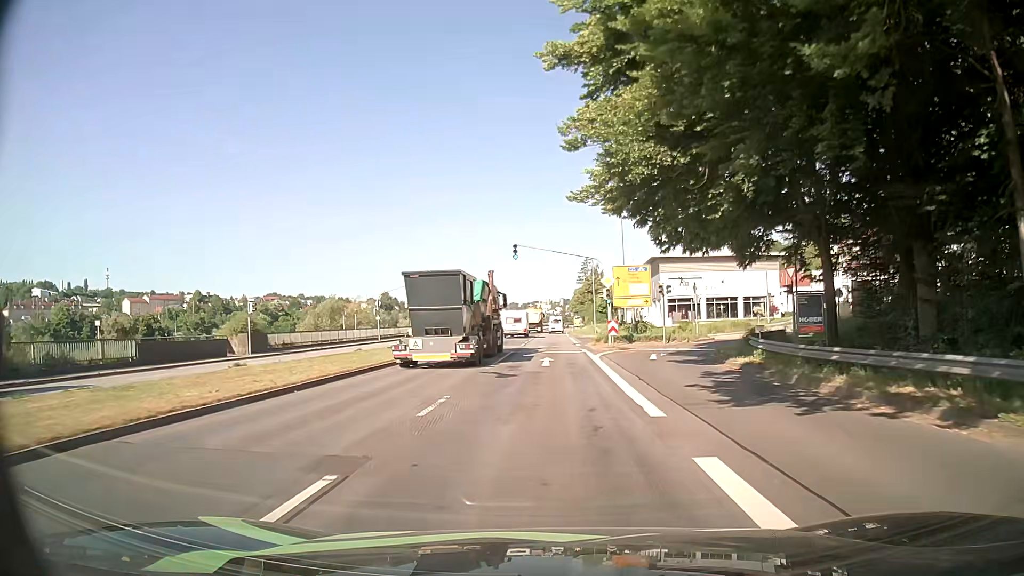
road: primary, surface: asphalt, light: Day
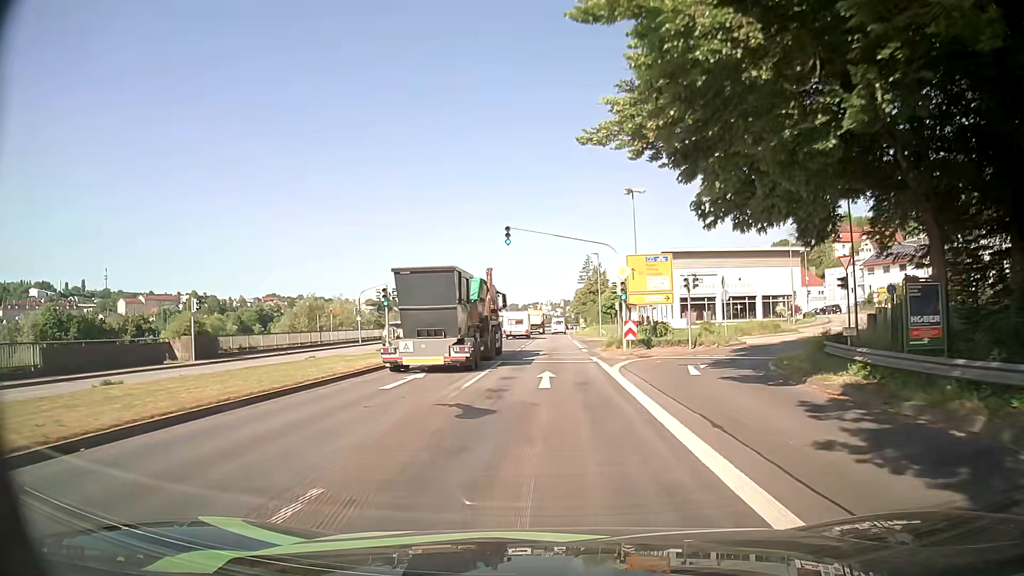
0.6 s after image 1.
(0.0, +7.2) m; 0°
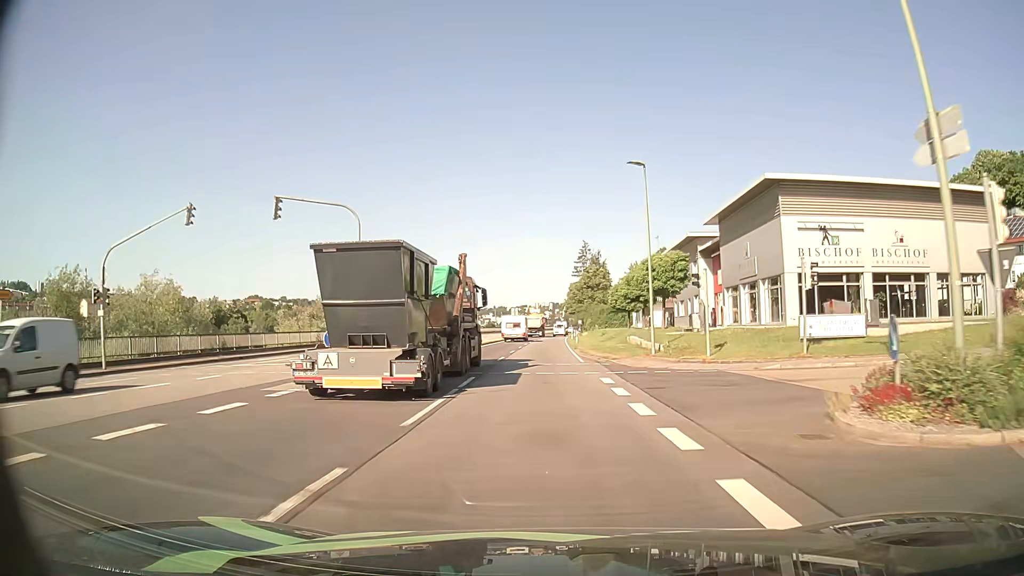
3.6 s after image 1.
(+0.4, +37.3) m; +1°
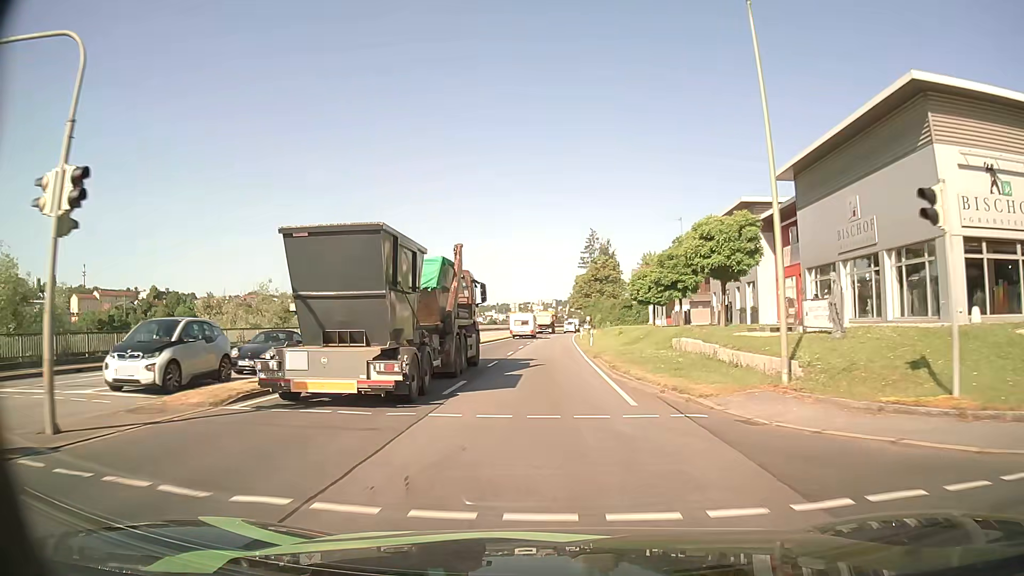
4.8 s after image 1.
(0.0, +15.4) m; 0°
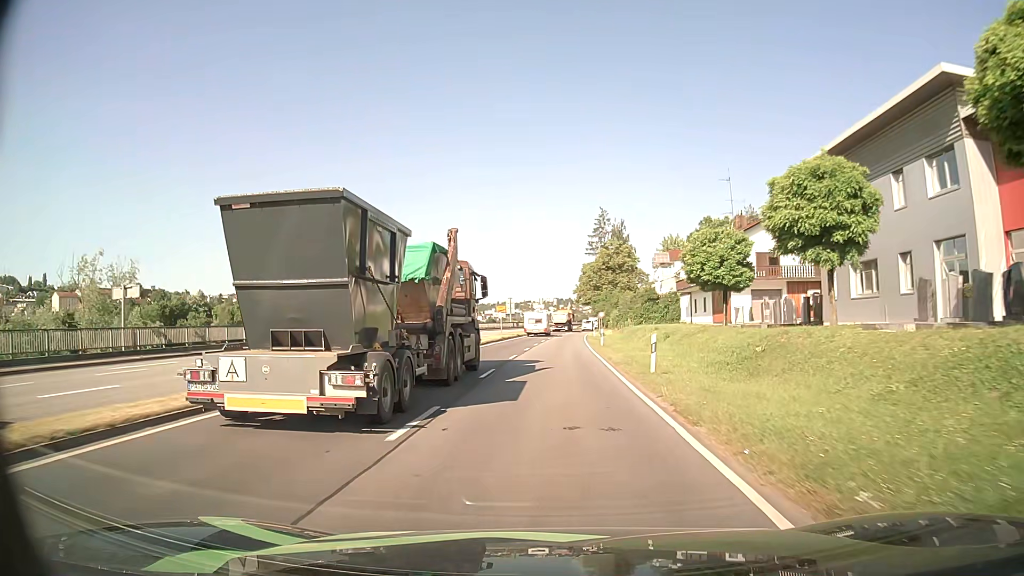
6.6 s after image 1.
(0.0, +23.6) m; 0°
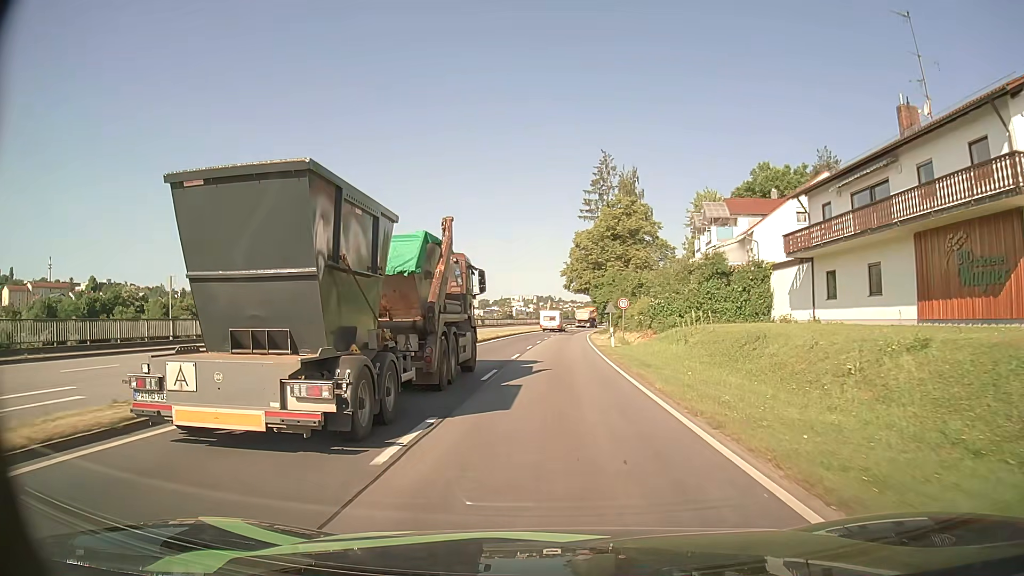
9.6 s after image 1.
(+0.2, +37.4) m; +1°
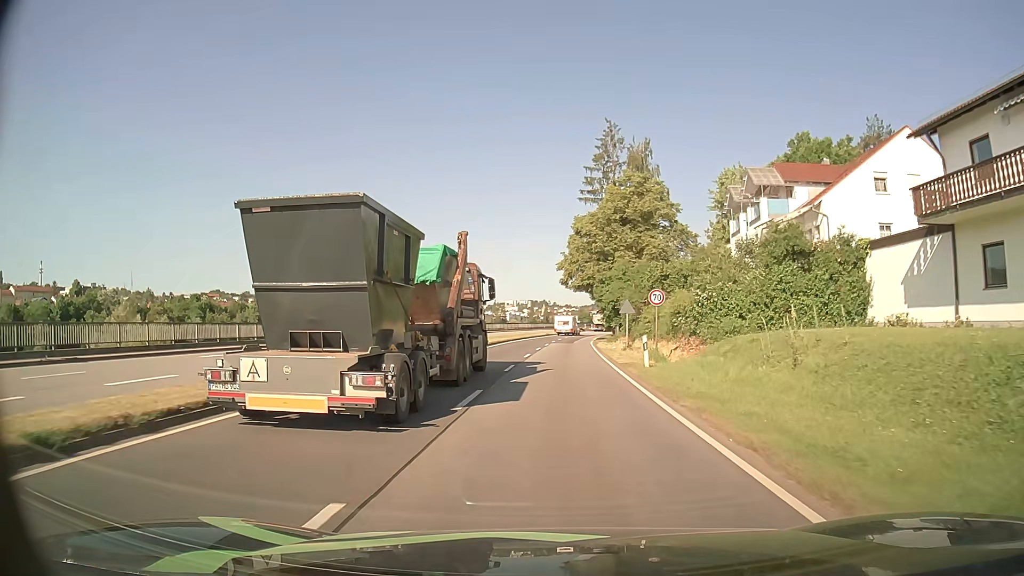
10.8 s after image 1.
(+0.1, +13.8) m; +1°
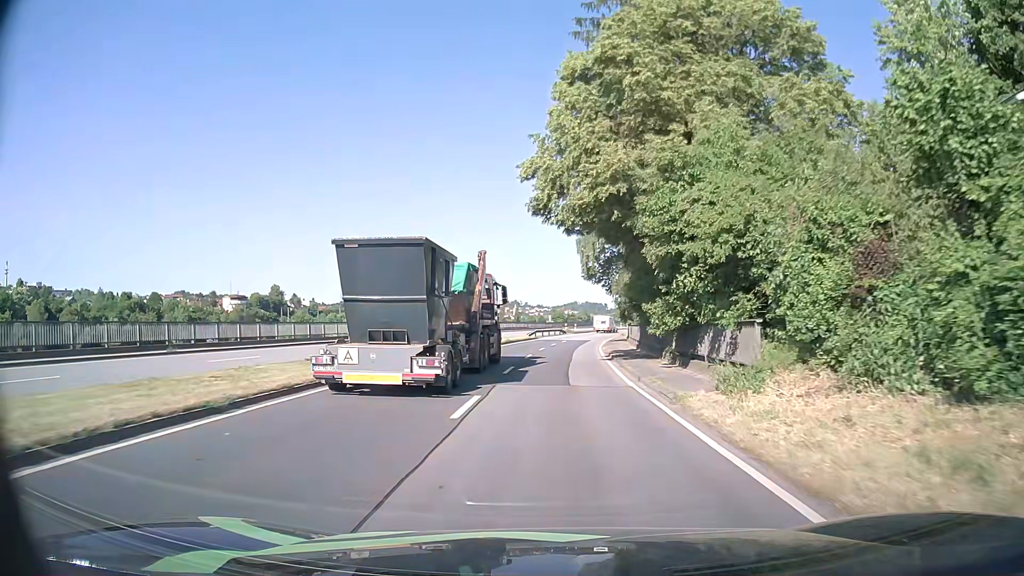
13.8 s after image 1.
(+0.5, +37.5) m; +2°
(0, +10) (0, +20) (+1, +30) (+1, +40) (+2, +50) (+3, +60) (+4, +70) (+6, +80) (+8, +90) (+10, +99) m
